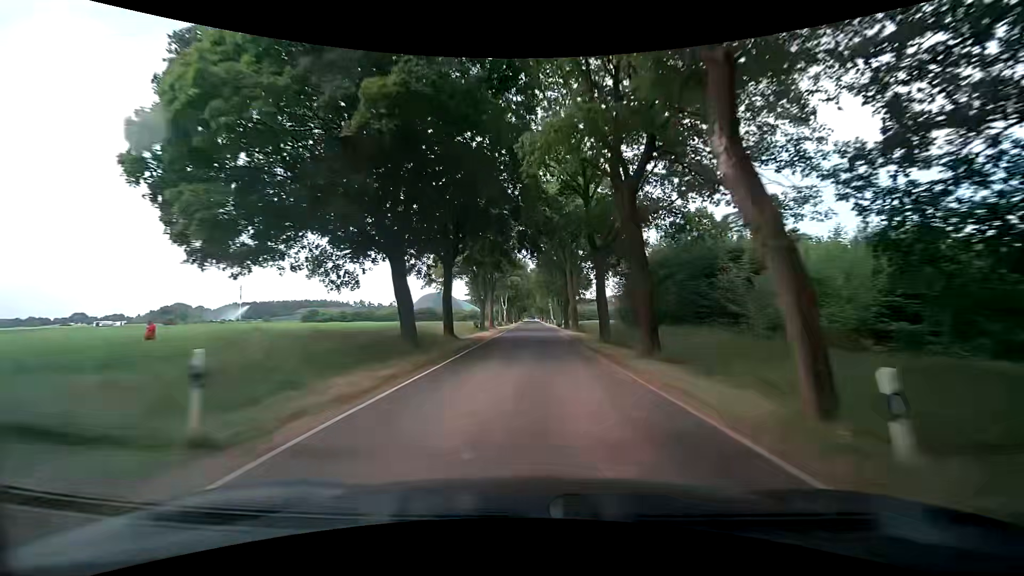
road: tertiary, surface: asphalt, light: Day
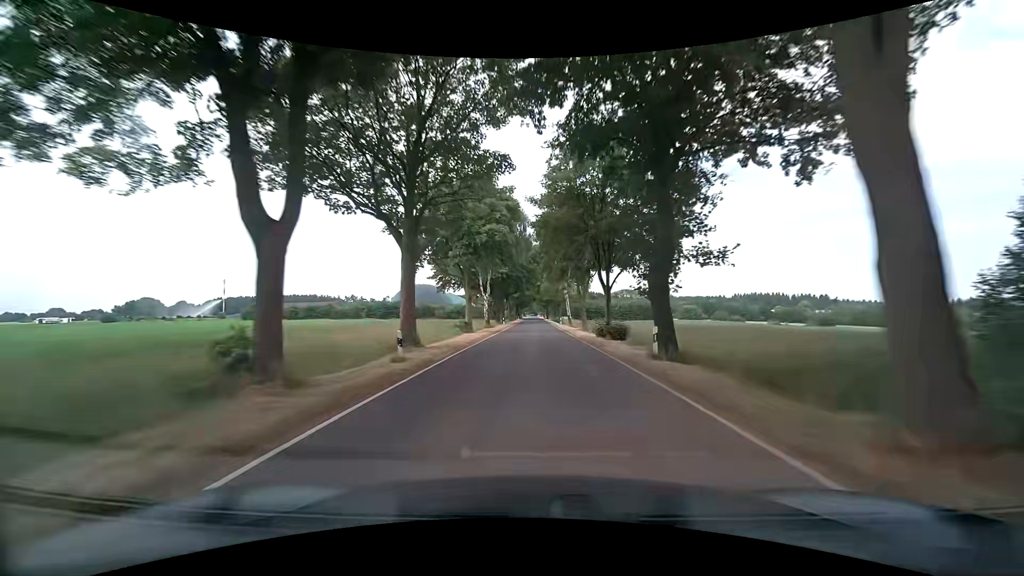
(+0.3, +42.1) m; 0°
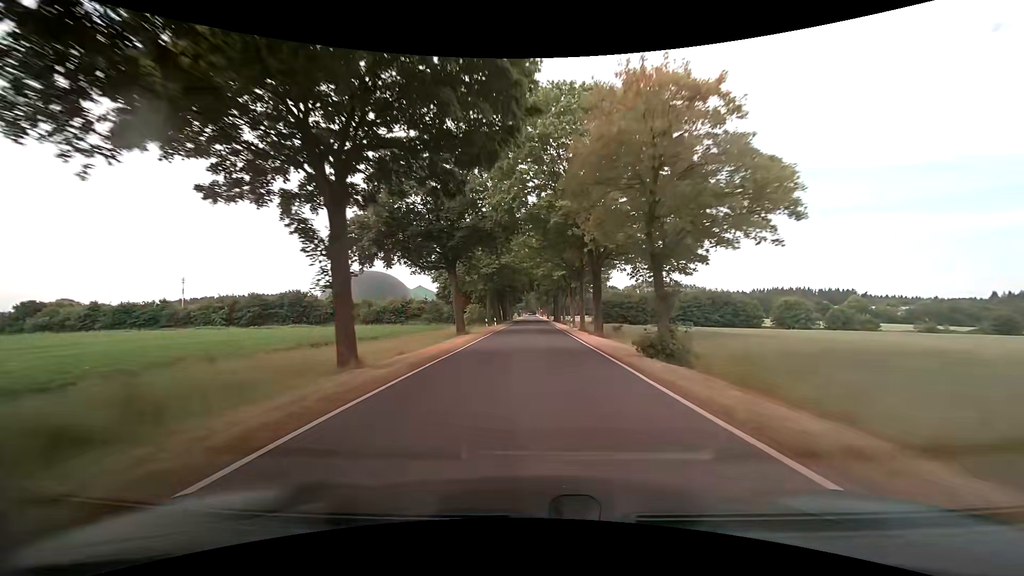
(+0.6, +69.9) m; +1°
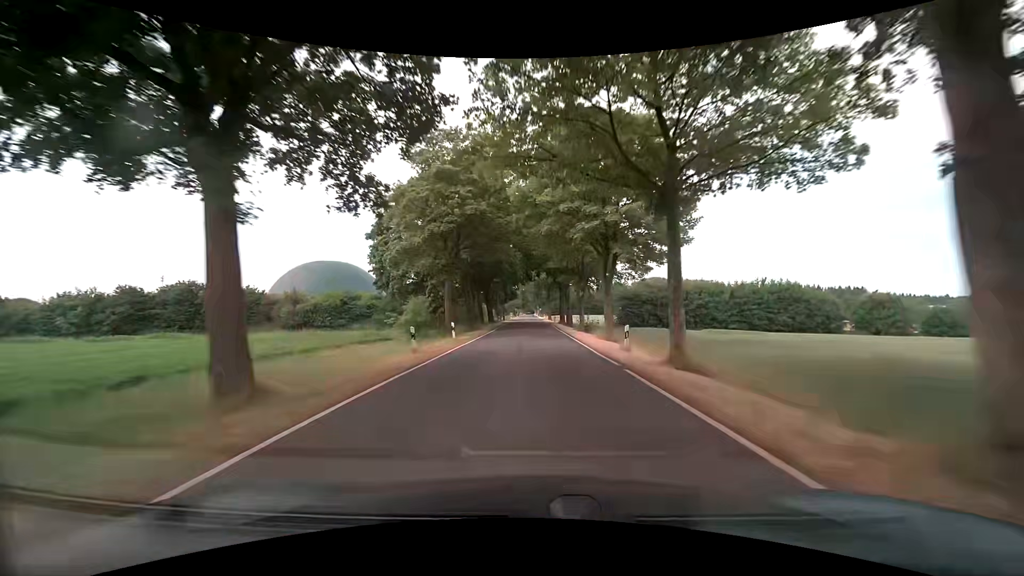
(0.0, +27.0) m; 0°
(0, +10) (0, +20) (0, +30) (0, +40) (0, +50) (0, +60) (0, +70) (0, +80) (0, +90) (0, +100) m
